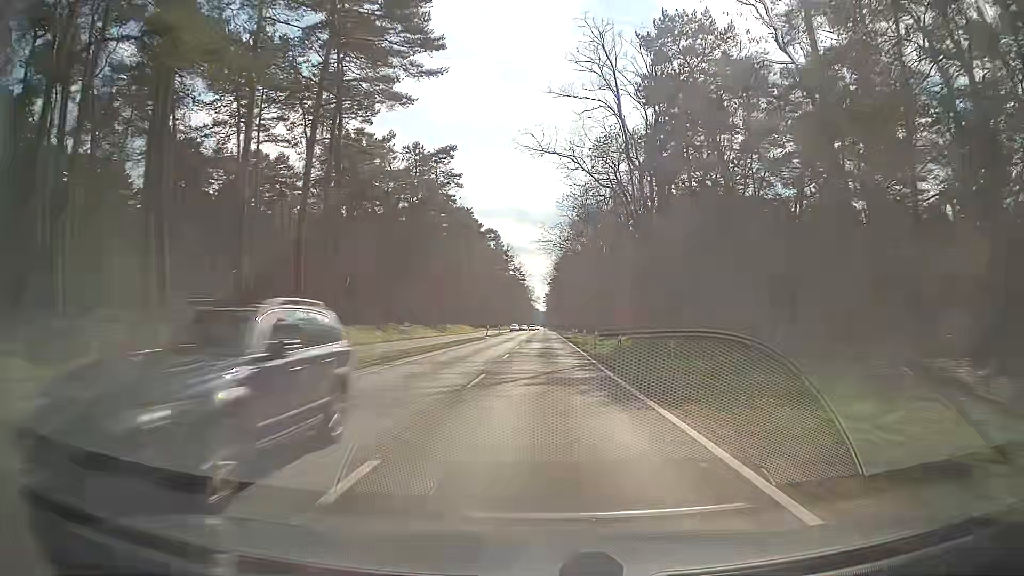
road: secondary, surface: asphalt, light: Day
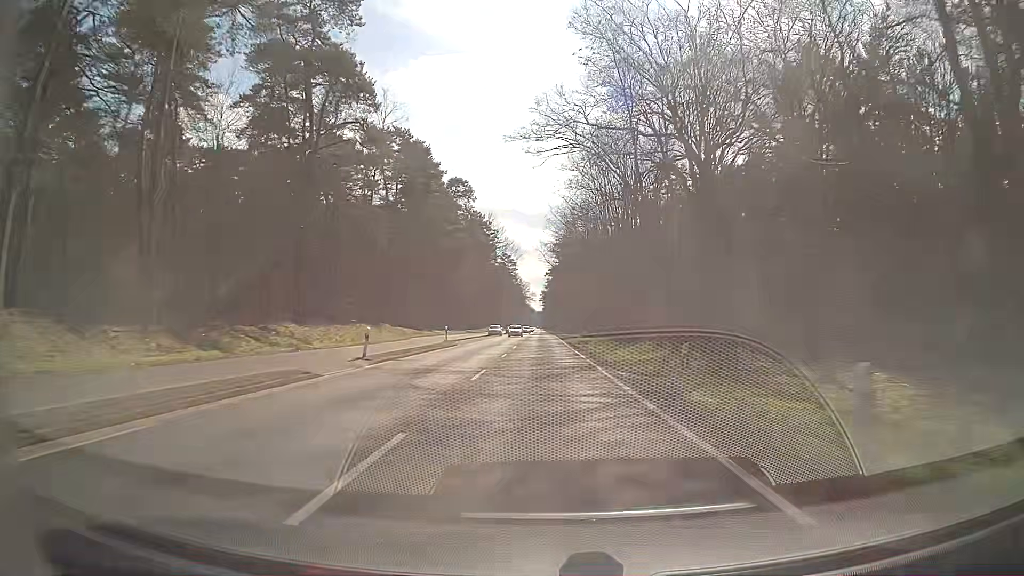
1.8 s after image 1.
(-0.4, +47.4) m; 0°
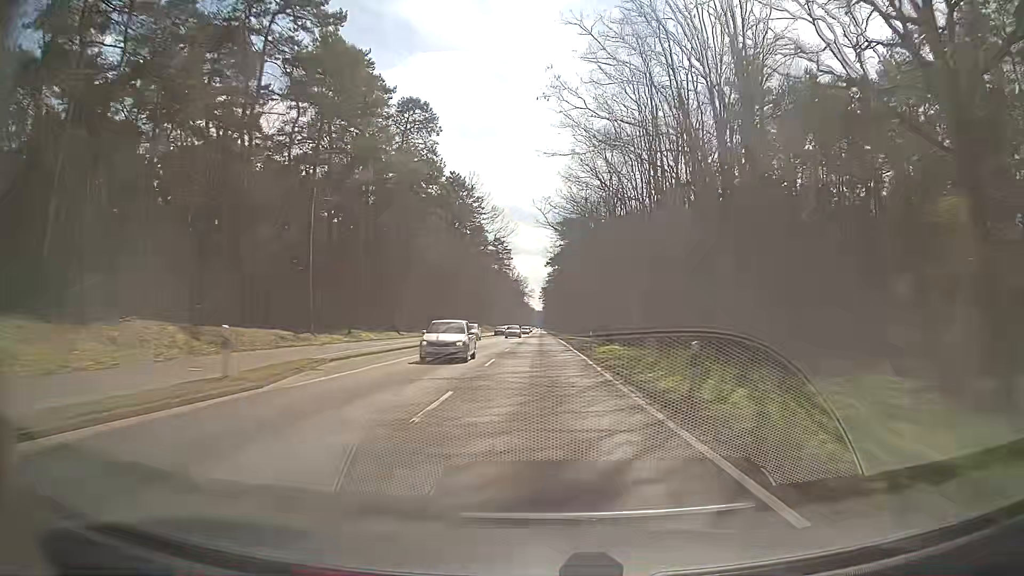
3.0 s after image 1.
(-0.2, +31.6) m; -1°
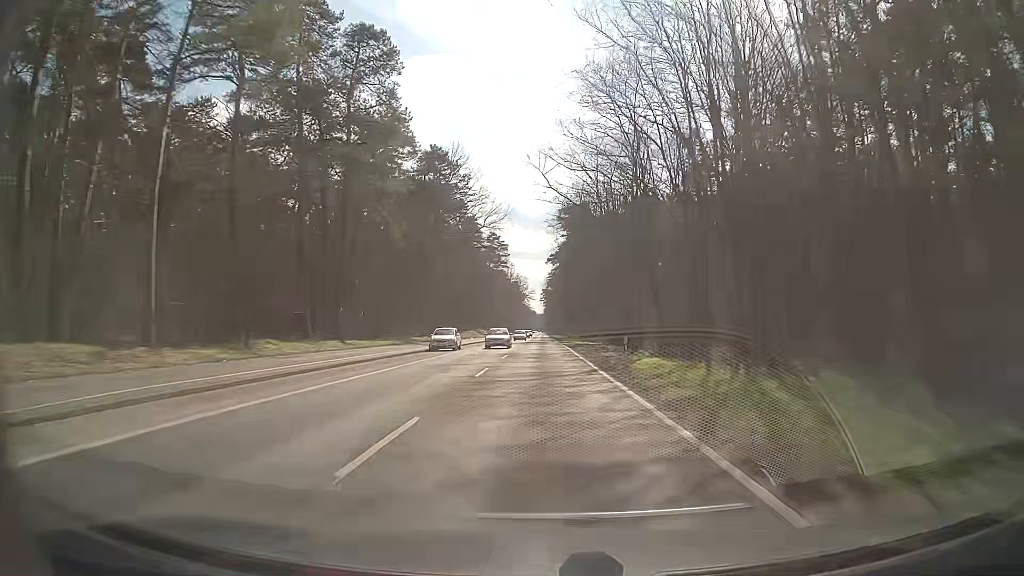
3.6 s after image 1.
(0.0, +15.8) m; +1°
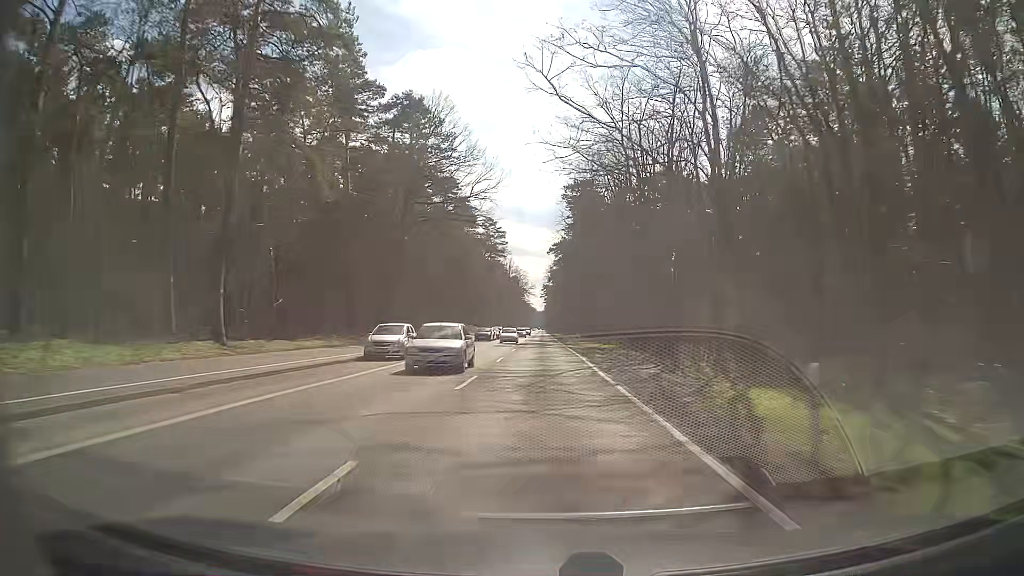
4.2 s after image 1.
(-0.2, +15.8) m; -1°
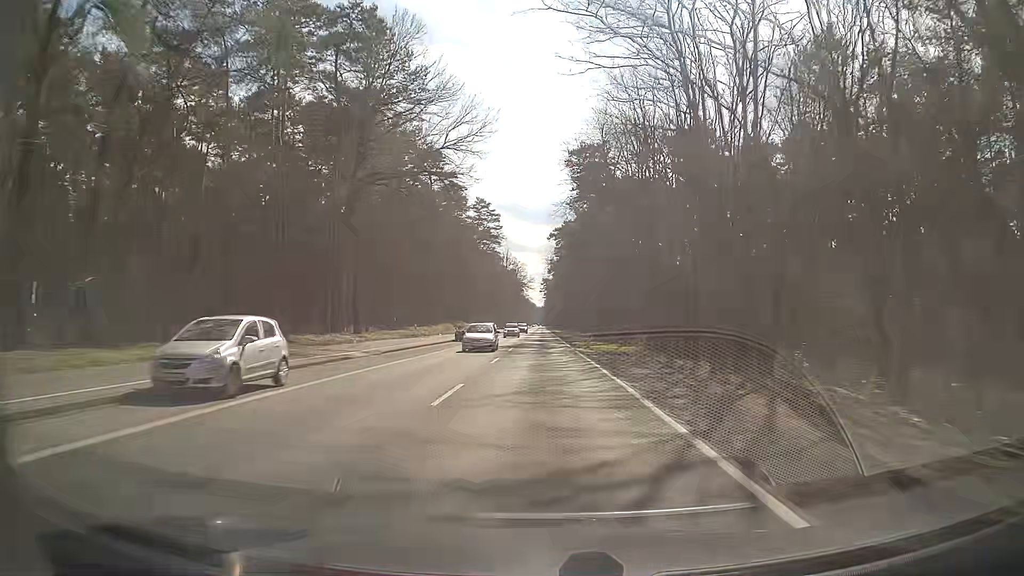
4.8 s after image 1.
(0.0, +15.8) m; 0°
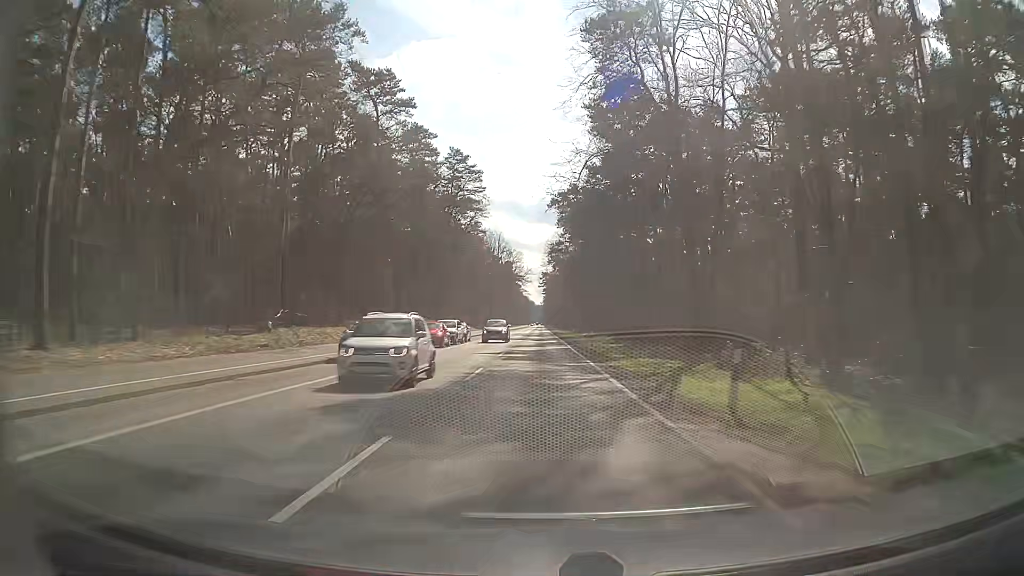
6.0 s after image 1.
(+0.1, +31.6) m; +1°
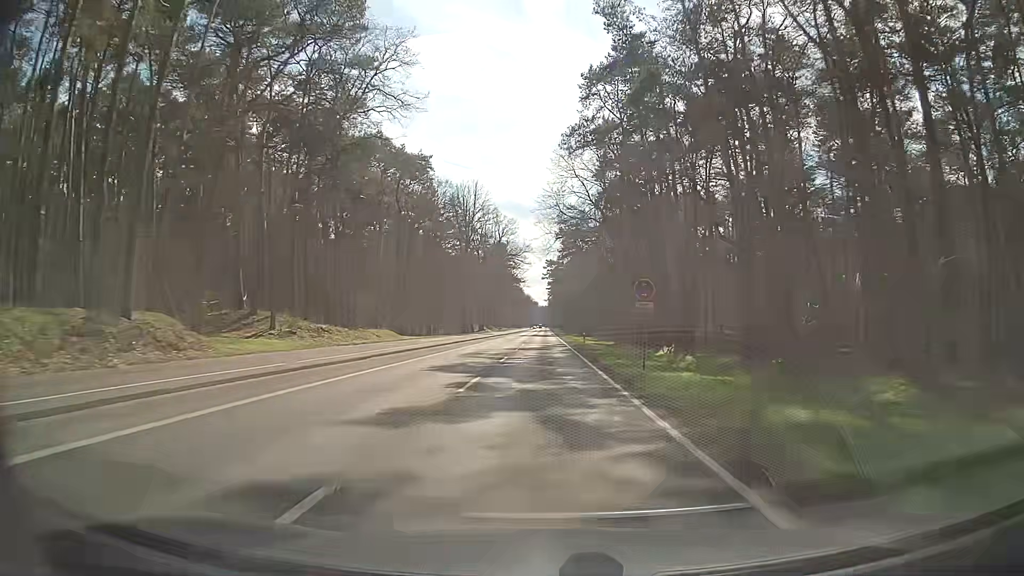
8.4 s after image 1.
(-0.7, +63.4) m; -1°
